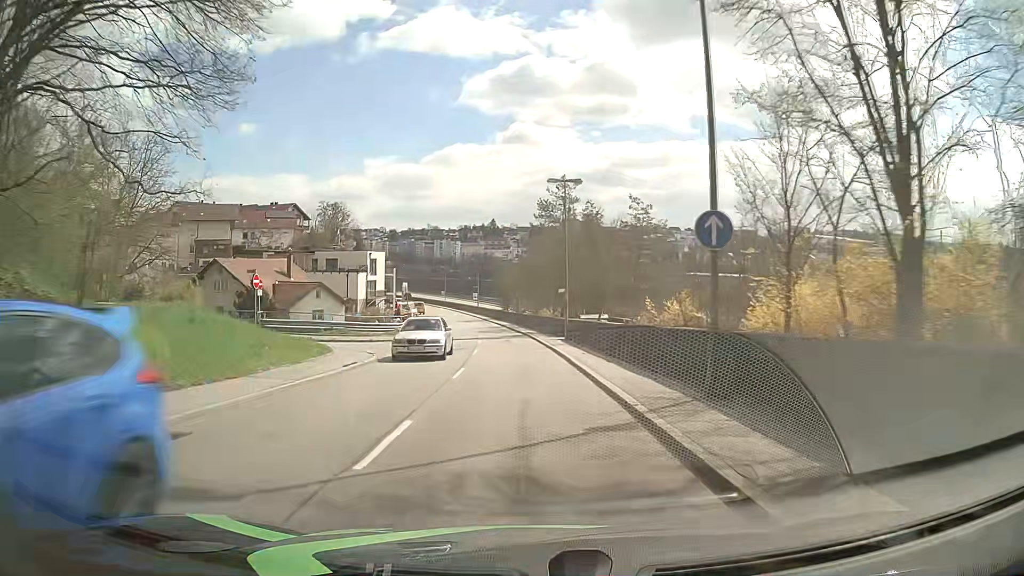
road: tertiary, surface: asphalt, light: Day
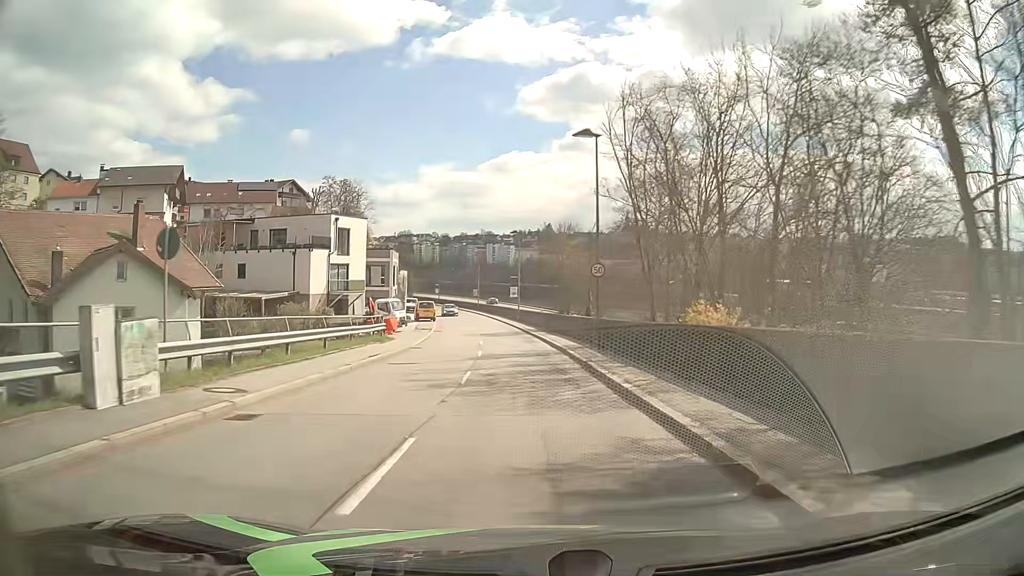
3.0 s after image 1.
(-0.8, +37.9) m; -4°
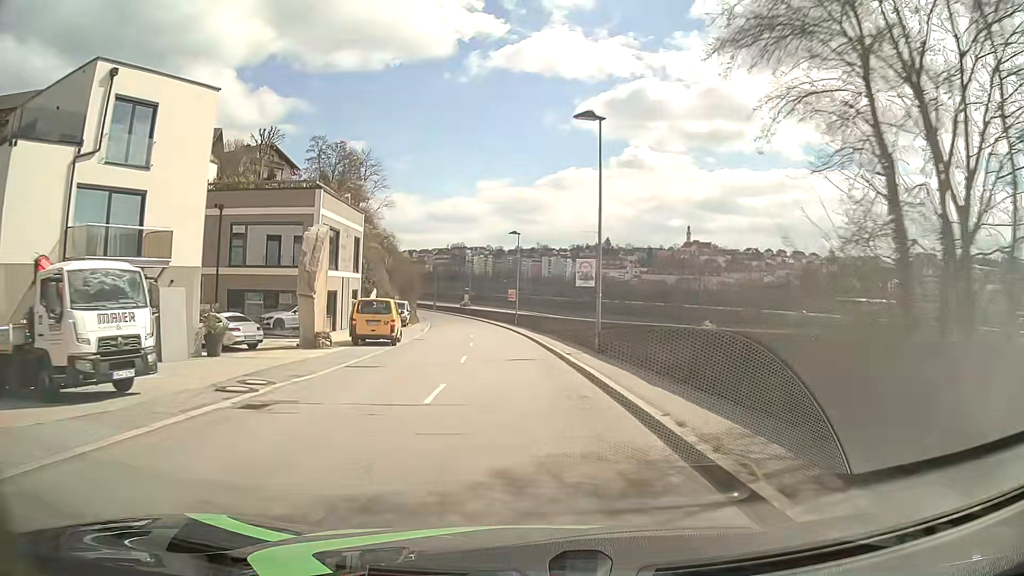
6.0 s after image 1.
(-1.3, +38.0) m; -4°
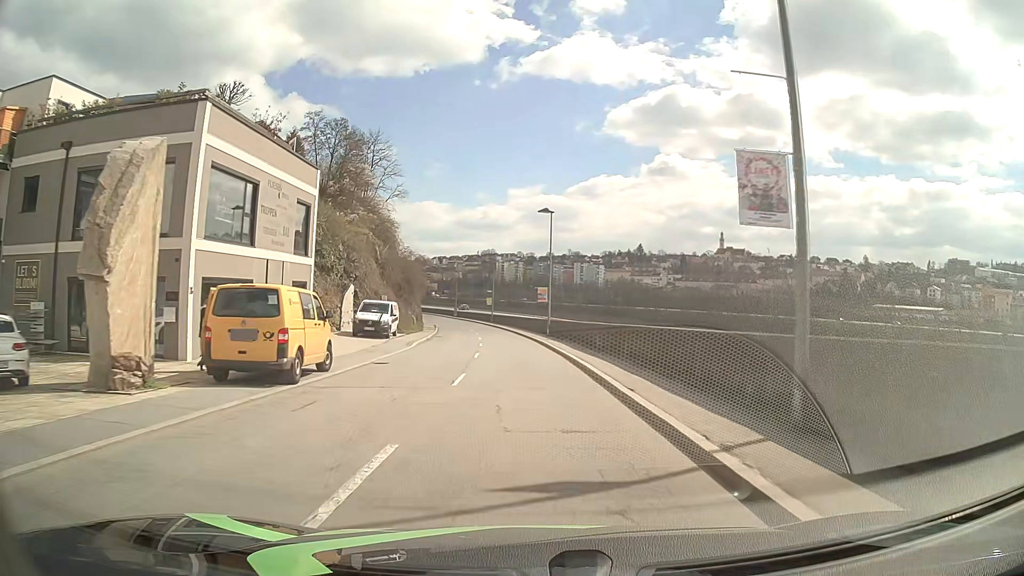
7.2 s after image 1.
(-0.4, +15.2) m; -3°
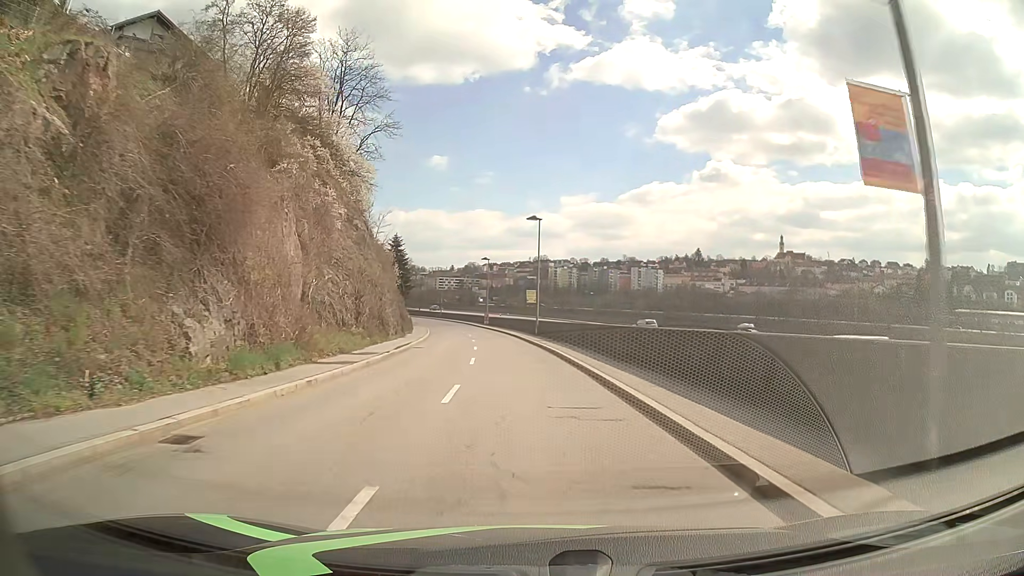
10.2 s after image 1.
(-1.6, +38.0) m; -4°
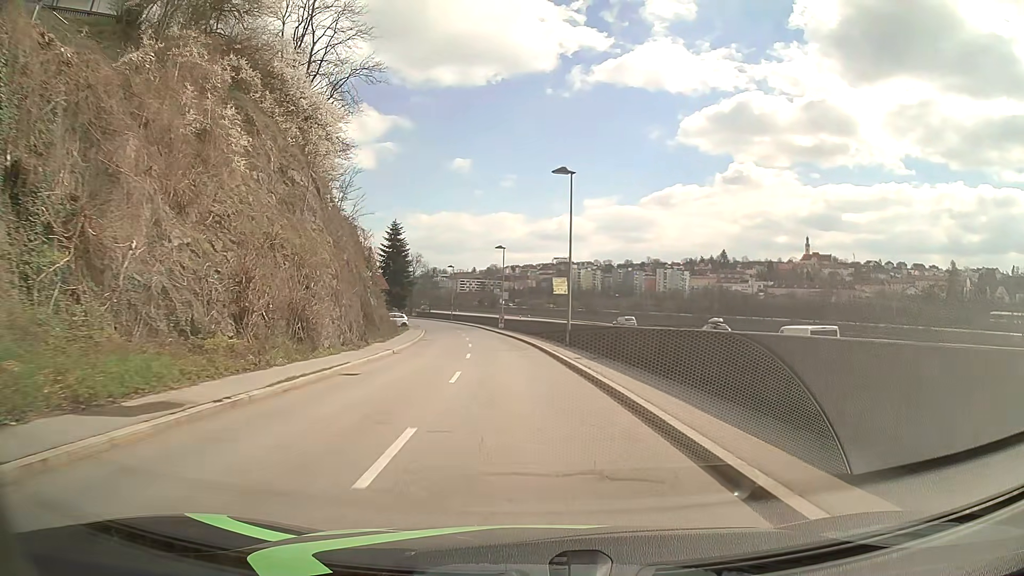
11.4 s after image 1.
(-0.2, +15.2) m; -2°
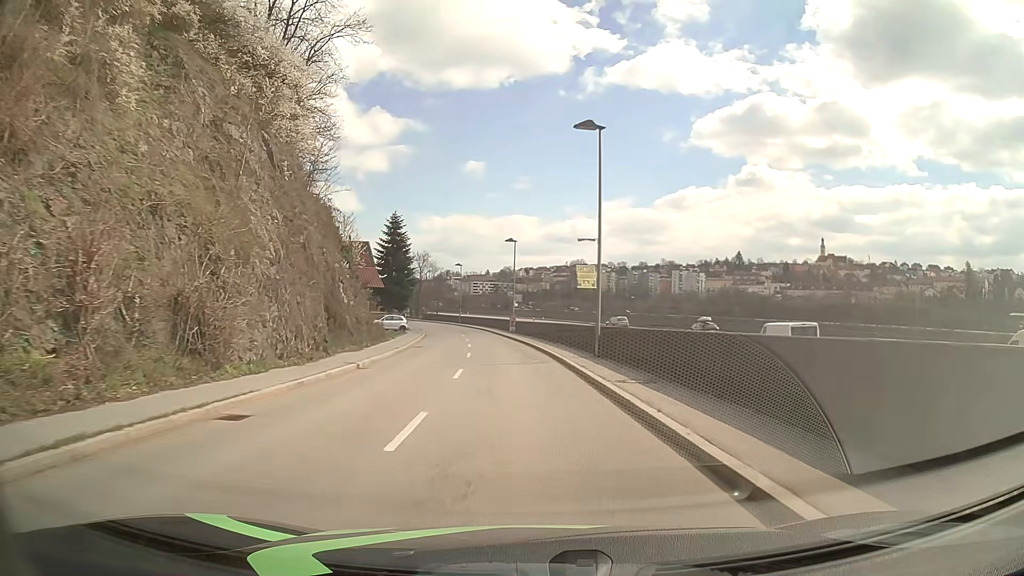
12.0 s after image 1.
(-0.1, +7.6) m; -1°
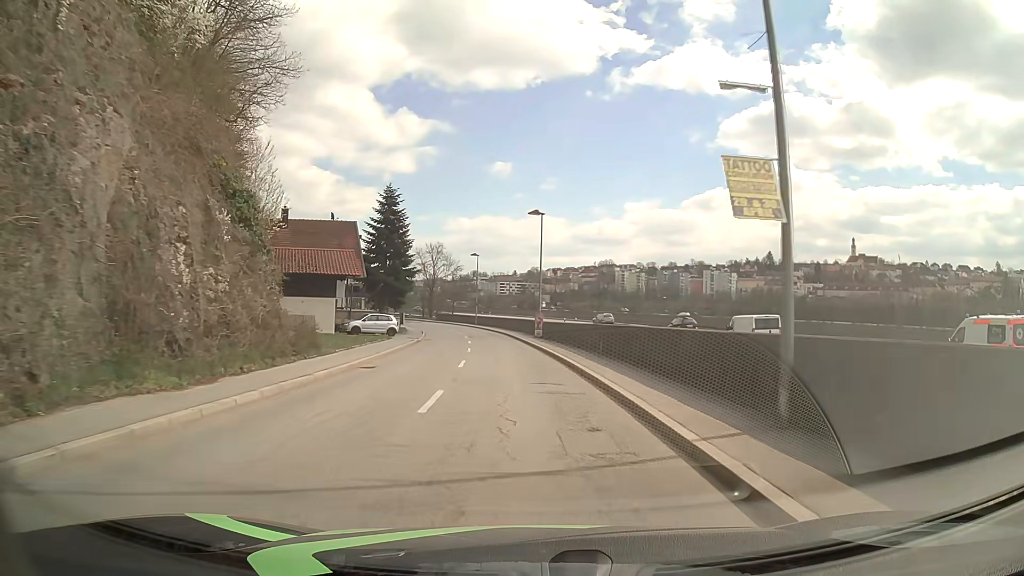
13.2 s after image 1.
(-0.3, +15.2) m; -2°
(0, +10) (-1, +20) (-1, +30) (-2, +40) (-3, +50) (-5, +60) (-7, +69) (-10, +79) (-13, +89) (-17, +98) m
